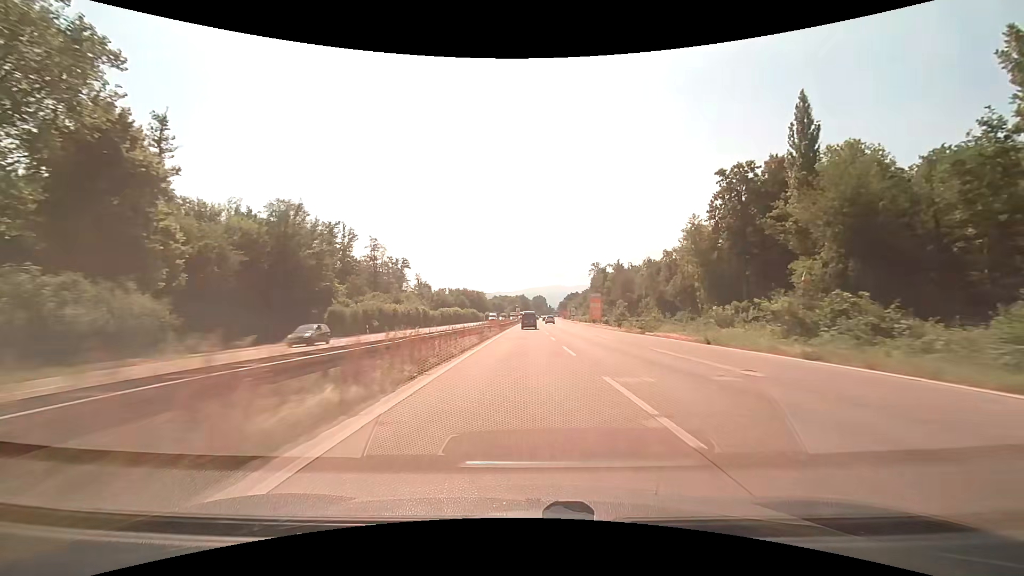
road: trunk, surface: asphalt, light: Day
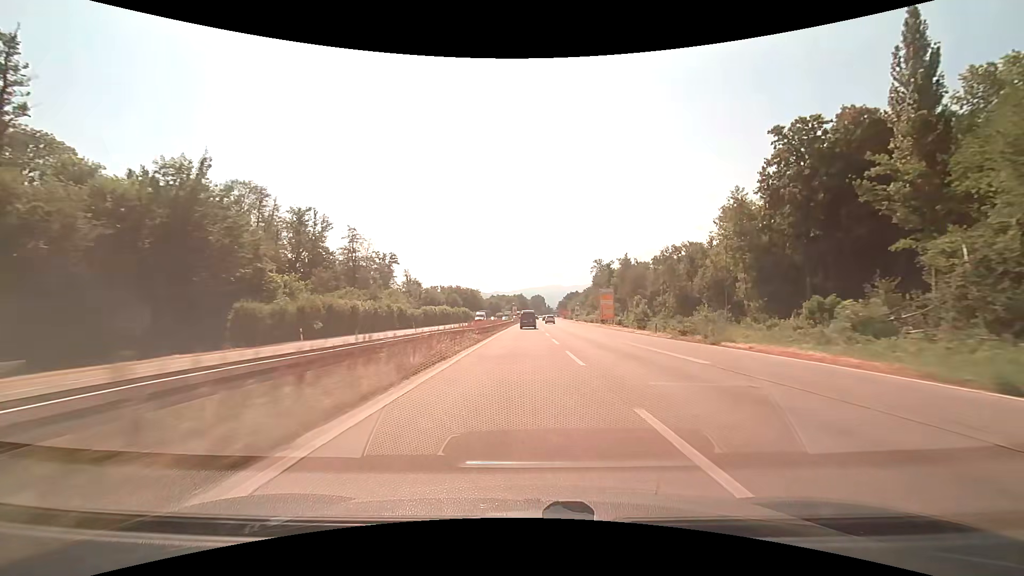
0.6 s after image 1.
(0.0, +16.7) m; 0°
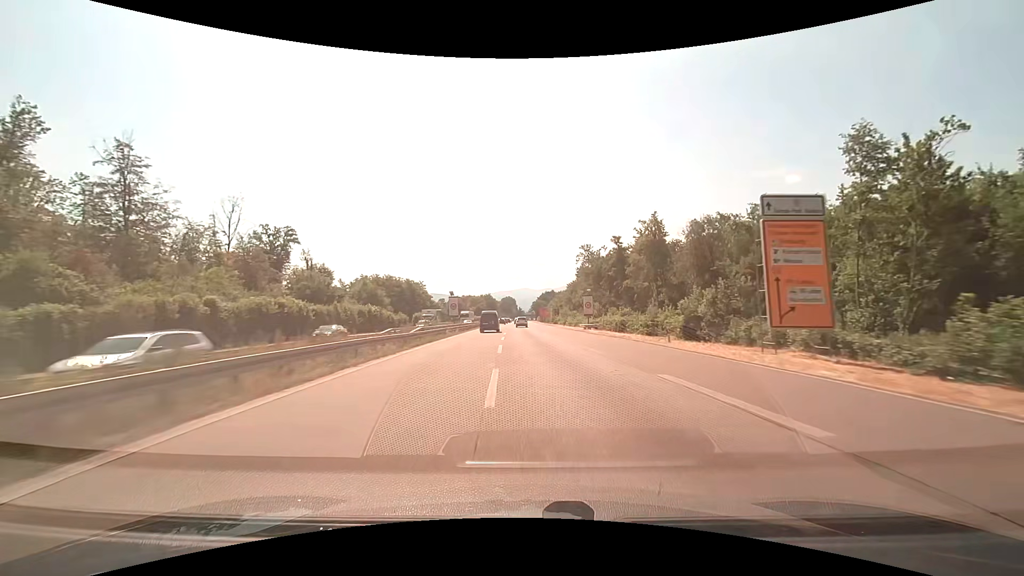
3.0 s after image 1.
(+1.7, +65.5) m; +3°
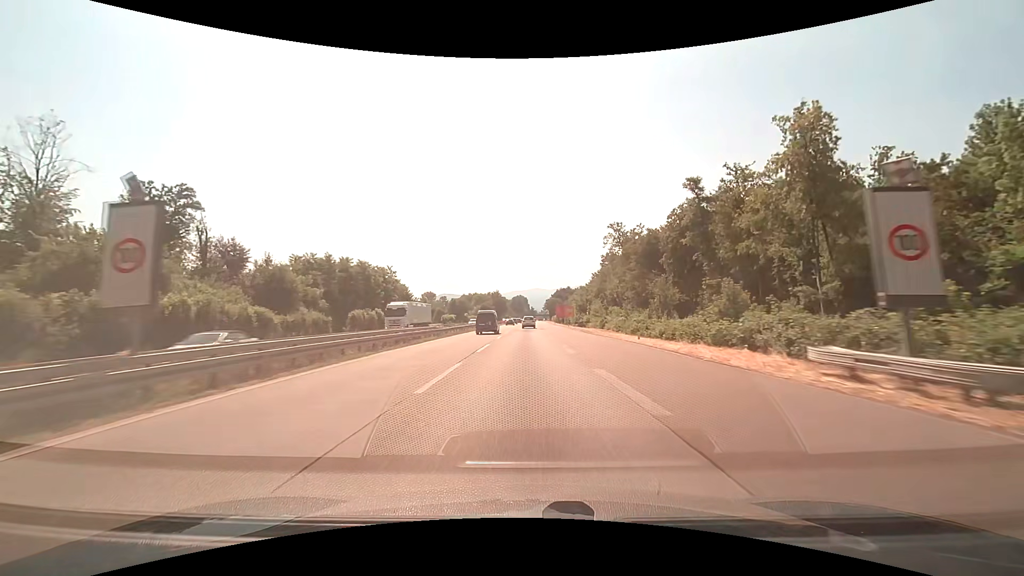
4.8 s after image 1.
(-0.2, +46.7) m; -1°
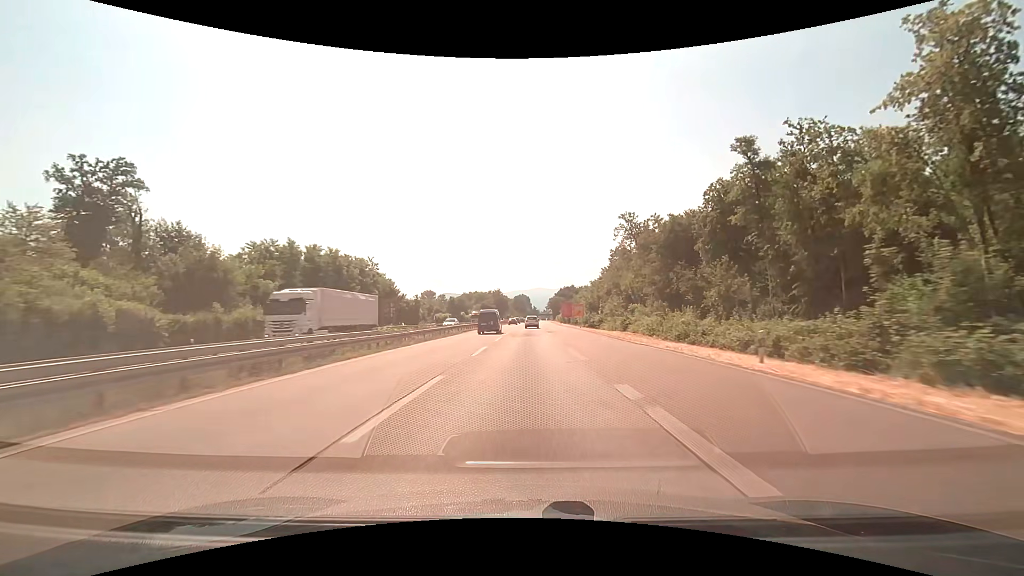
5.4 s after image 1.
(-0.1, +14.9) m; 0°
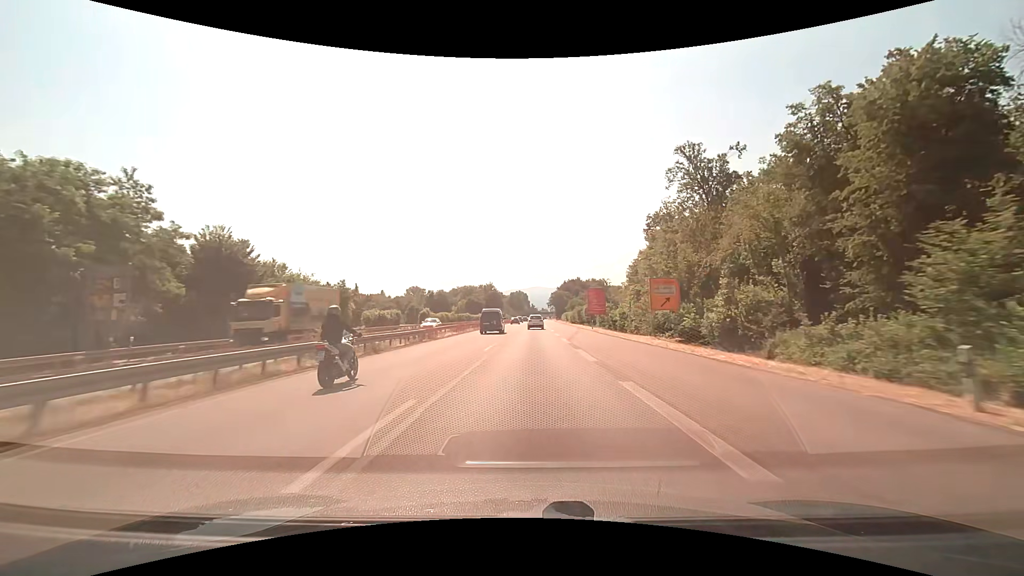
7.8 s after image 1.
(-0.1, +57.3) m; 0°
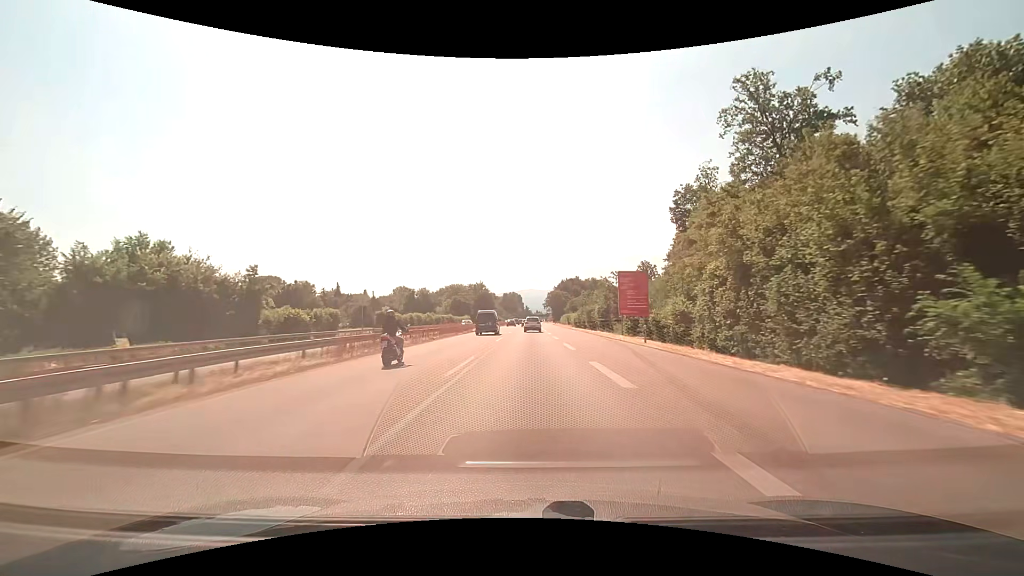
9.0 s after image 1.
(+0.1, +27.4) m; +1°
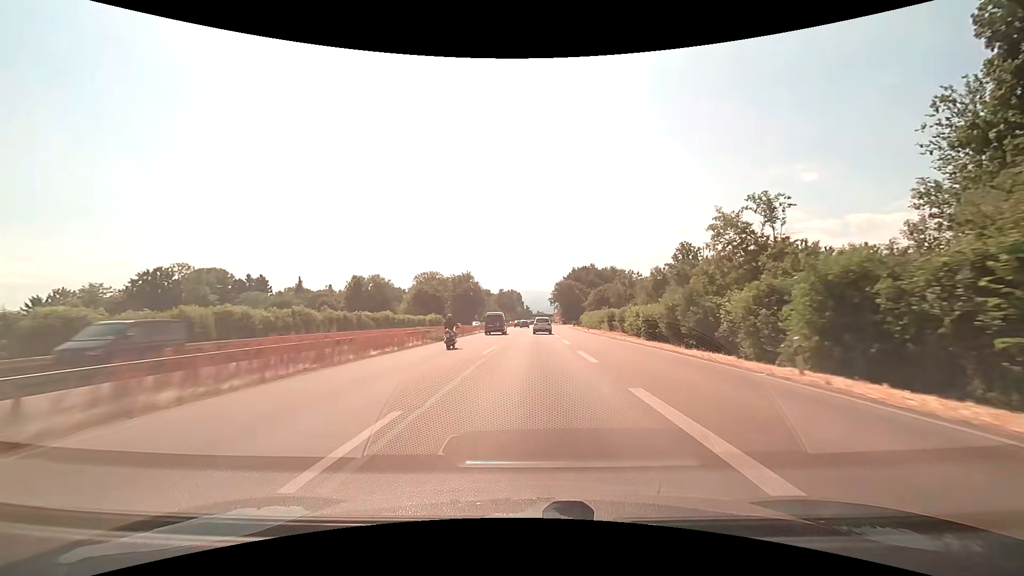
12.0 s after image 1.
(-0.1, +66.1) m; 0°
(0, +10) (0, +20) (0, +30) (0, +40) (0, +50) (0, +60) (+1, +70) (+1, +80) (+1, +90) (+1, +100) m
